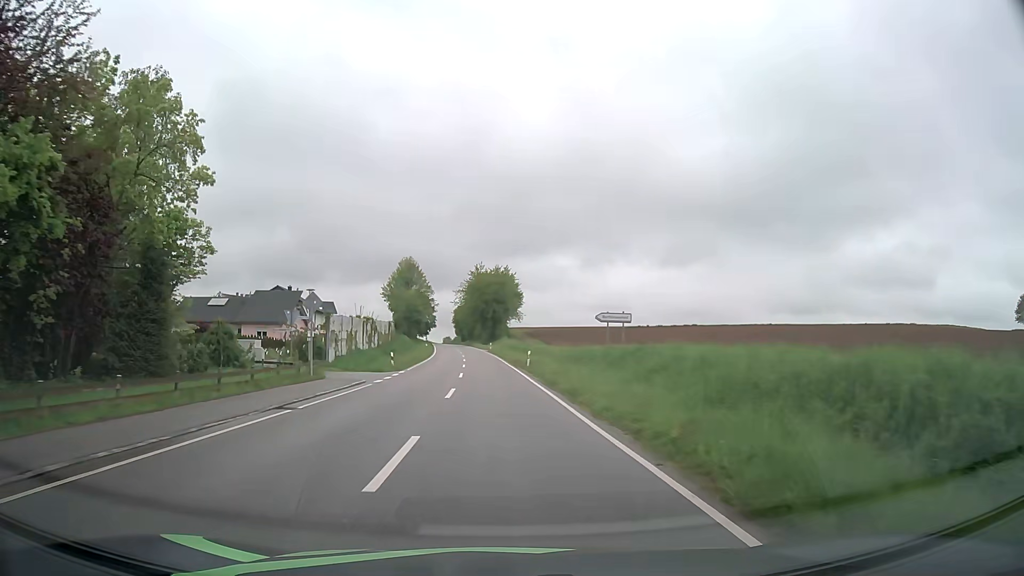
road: secondary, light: Day
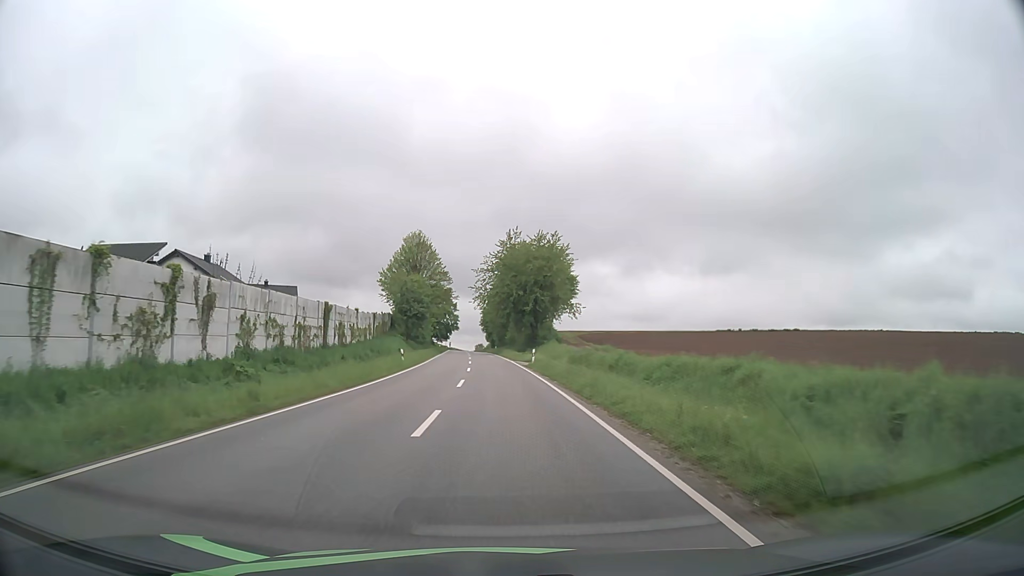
(-1.6, +45.2) m; -3°
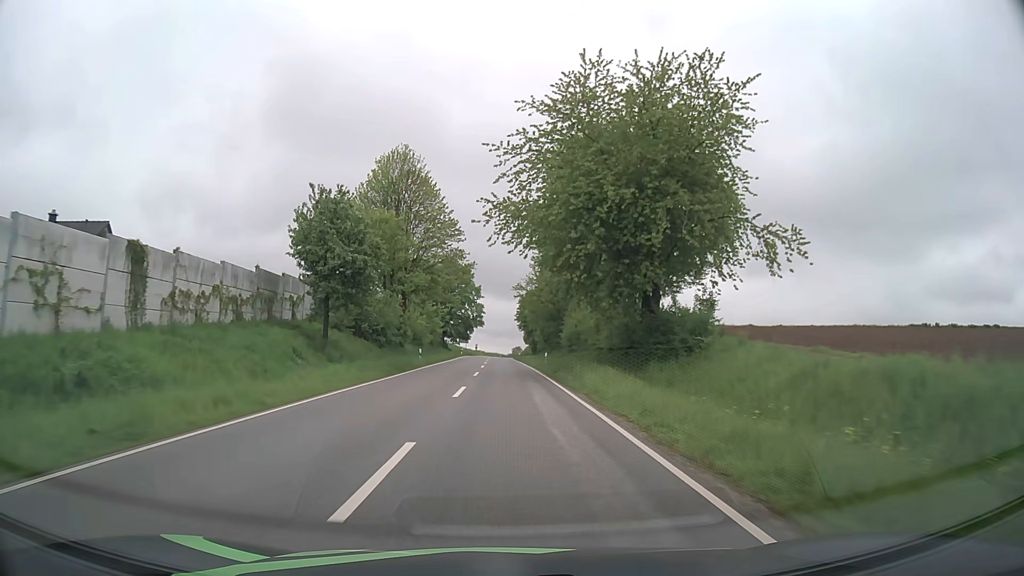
(-1.5, +53.5) m; -3°
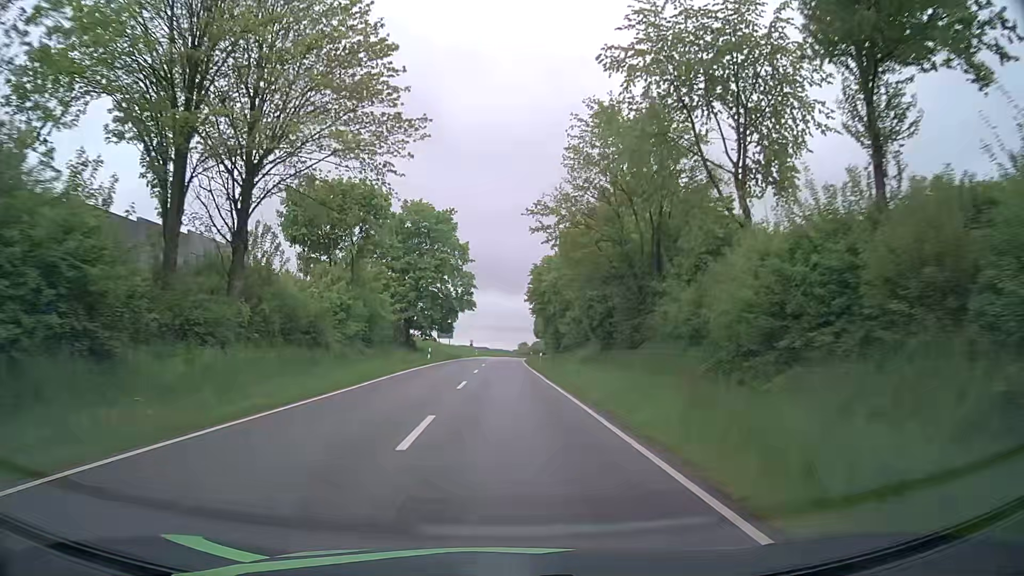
(-0.4, +44.8) m; -1°
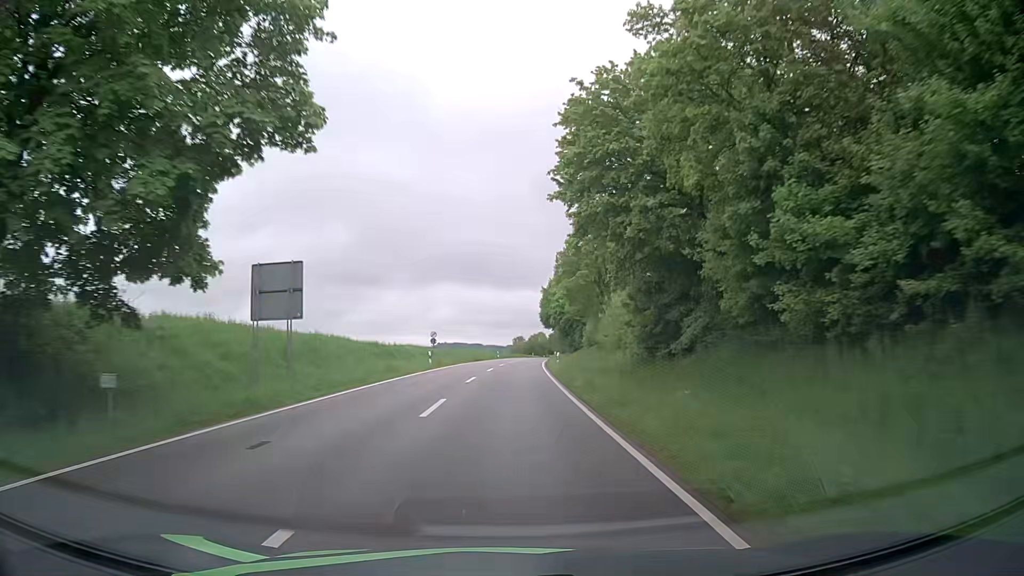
(+0.1, +56.1) m; +1°
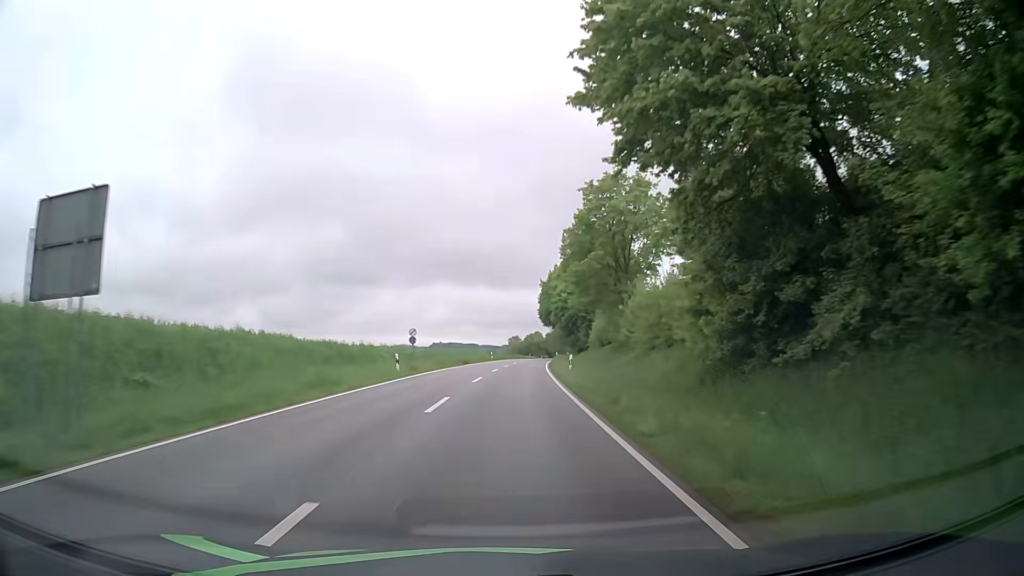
(0.0, +11.2) m; +1°
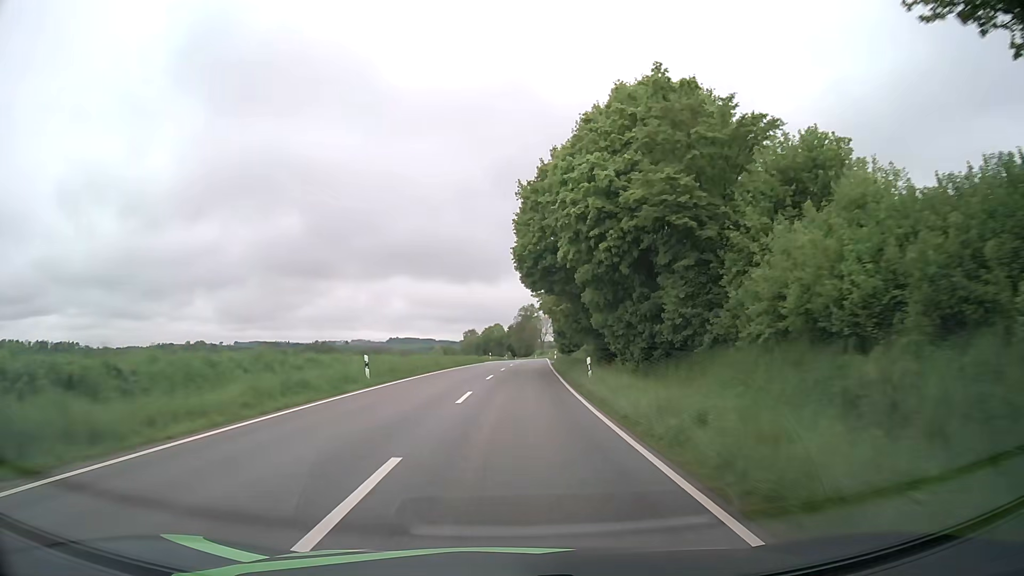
(+1.0, +58.0) m; +3°
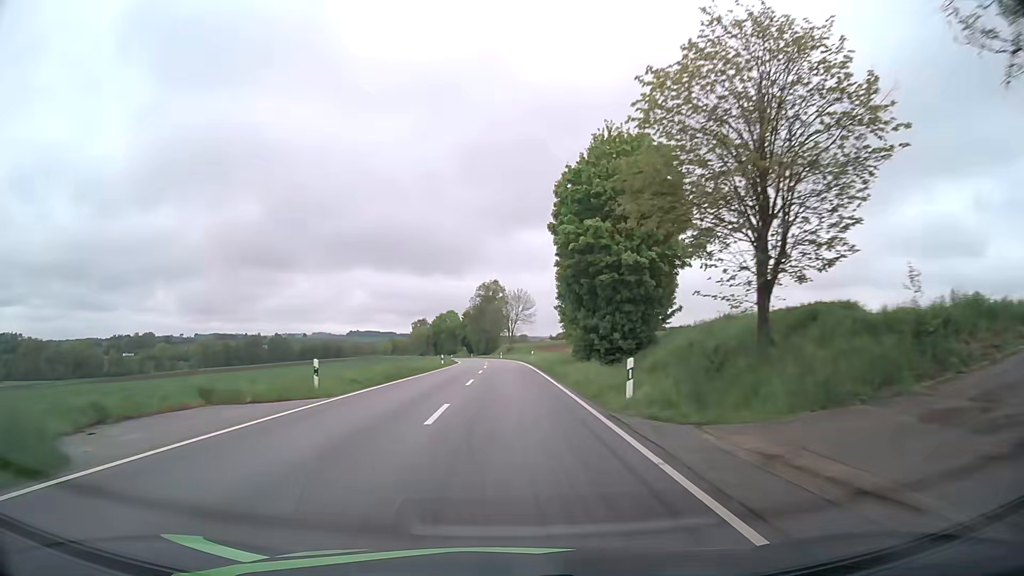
(+2.3, +65.0) m; +3°
(0, +10) (0, +20) (0, +30) (0, +40) (0, +50) (0, +60) (-1, +70) (-1, +80) (-2, +90) (-2, +100) m
